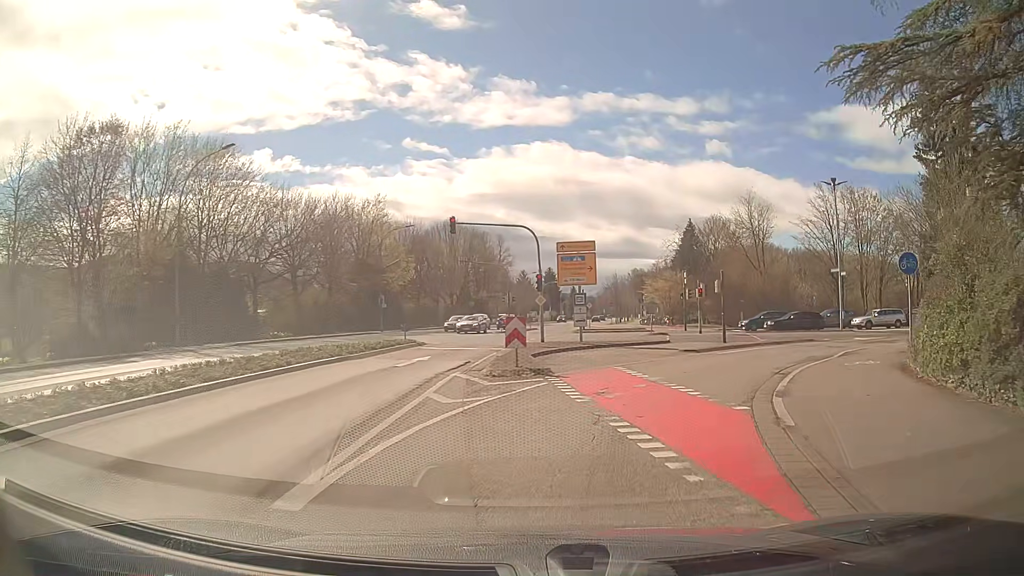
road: tertiary_link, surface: asphalt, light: Day
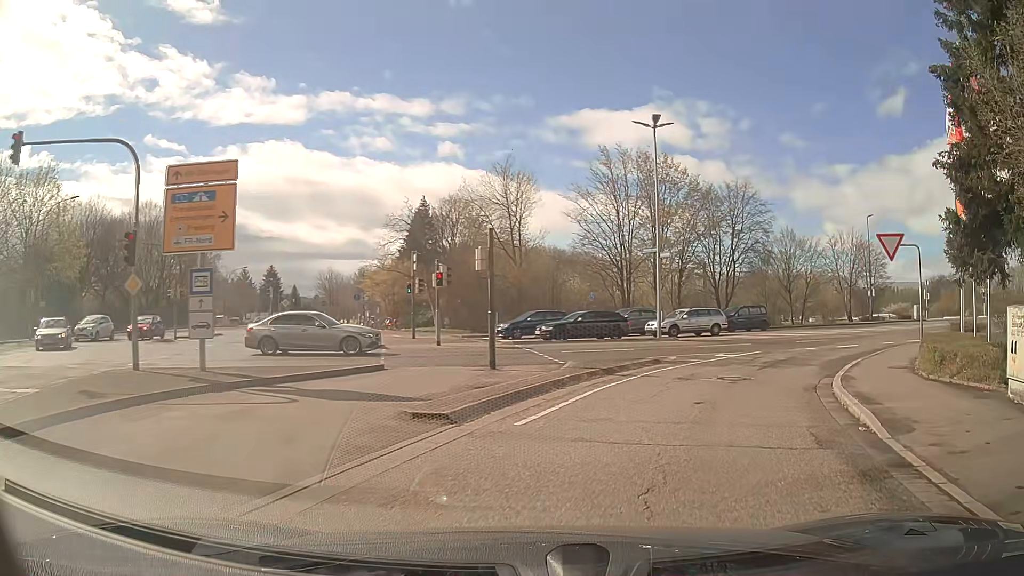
(+2.7, +15.9) m; +23°
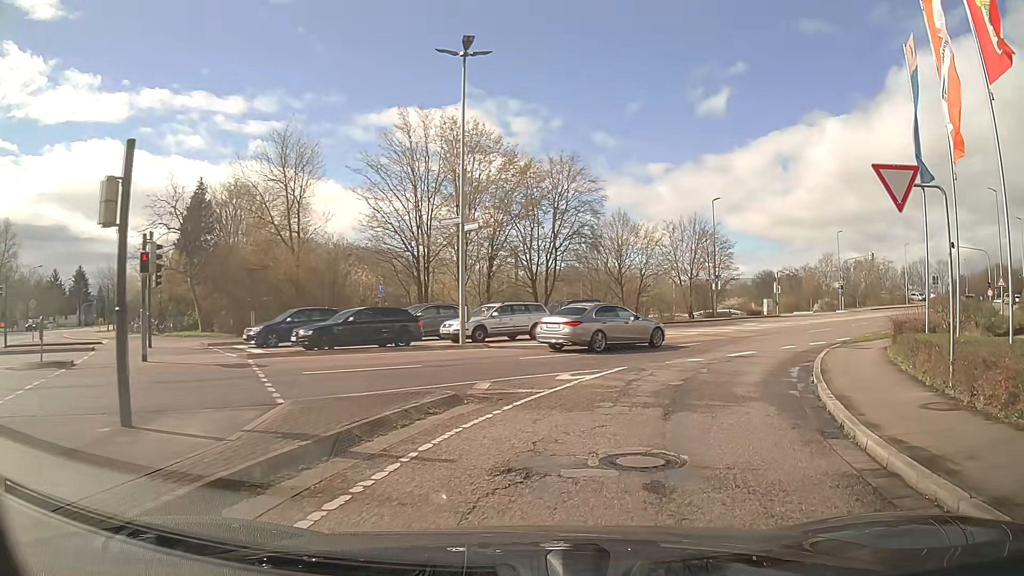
(+1.2, +8.7) m; +17°
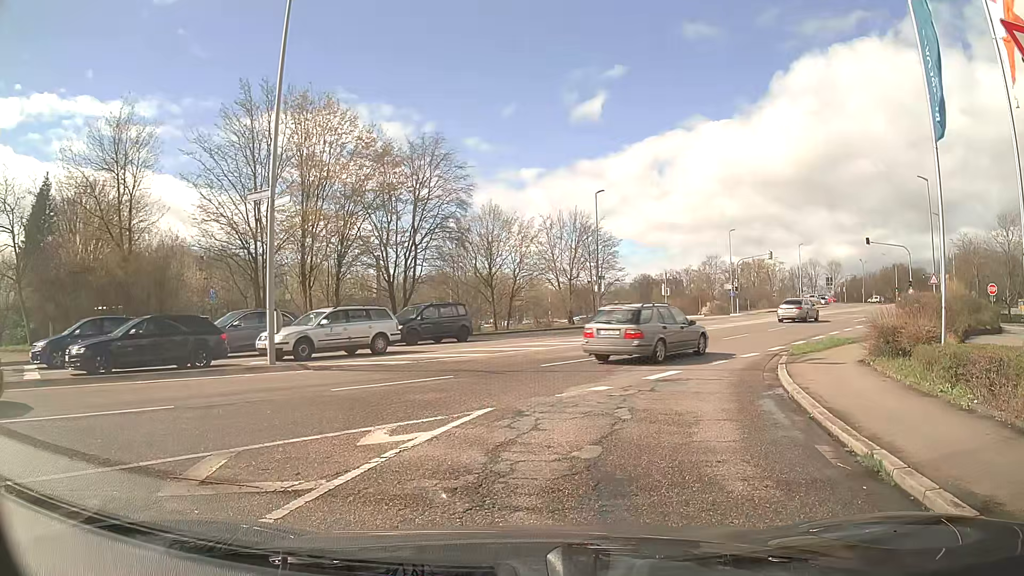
(+0.5, +5.8) m; +11°
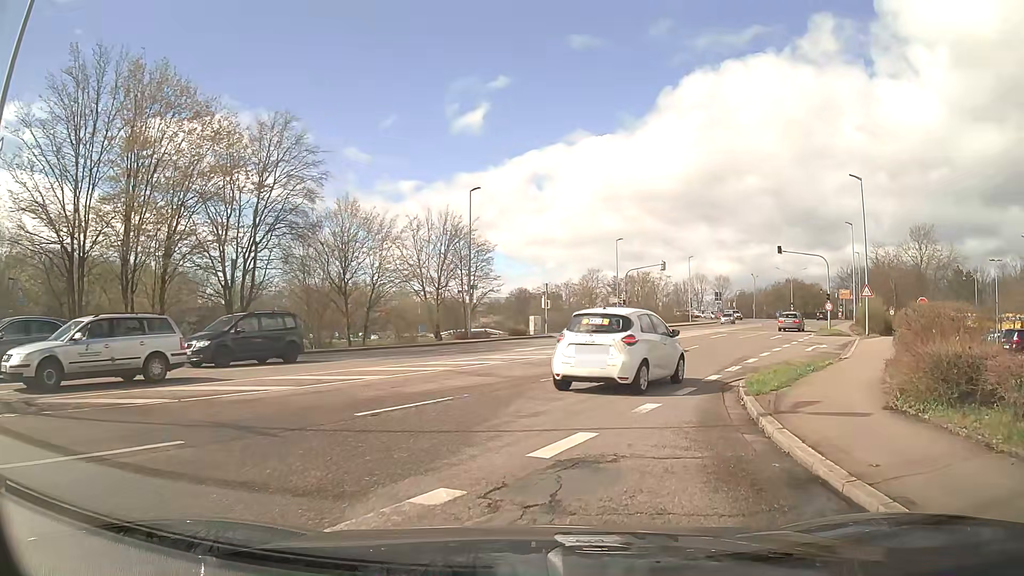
(+0.5, +6.8) m; +9°
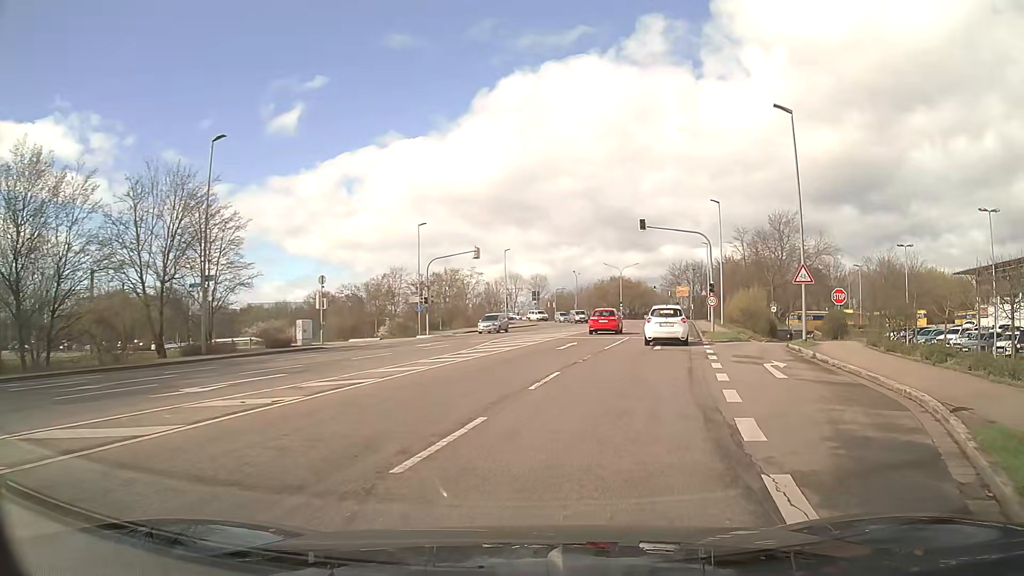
(+2.1, +14.7) m; +17°
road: tertiary
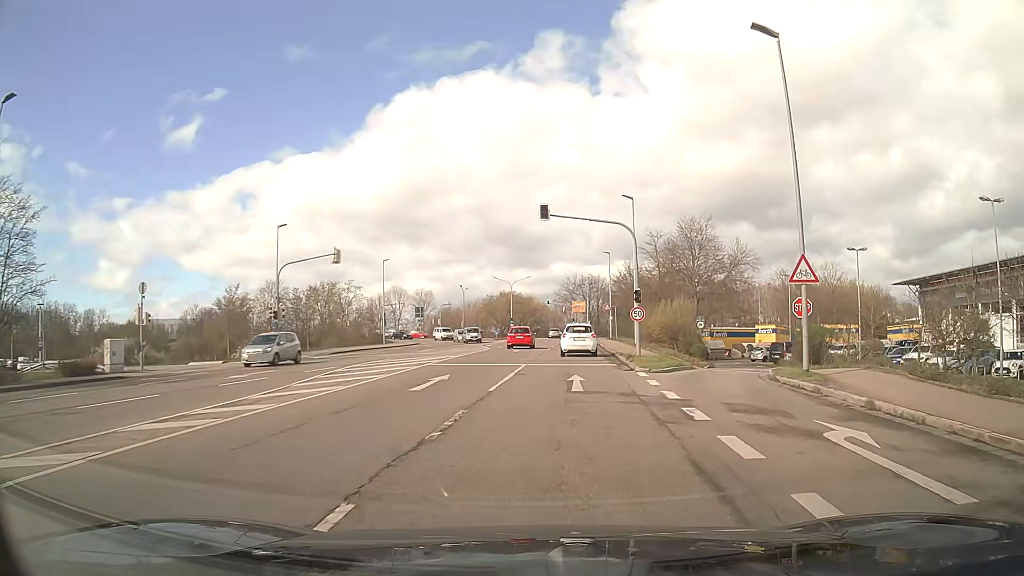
(+0.8, +9.8) m; +9°
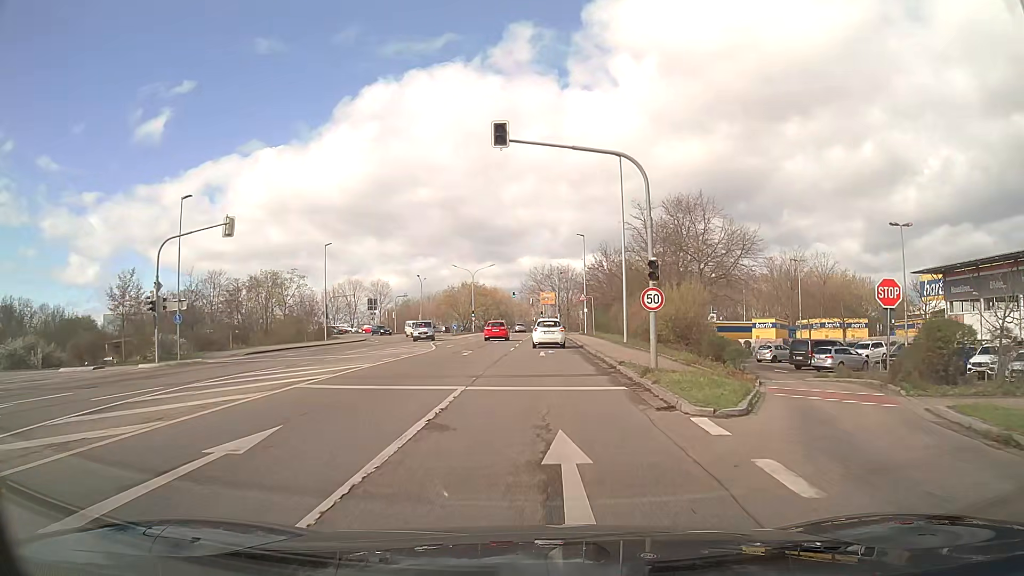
(+0.4, +11.0) m; +3°
(0, +10) (0, +20) (0, +30) (0, +40) (-1, +50) (-1, +60) (-2, +70) (-2, +80) (-1, +90) (-1, +100) m
